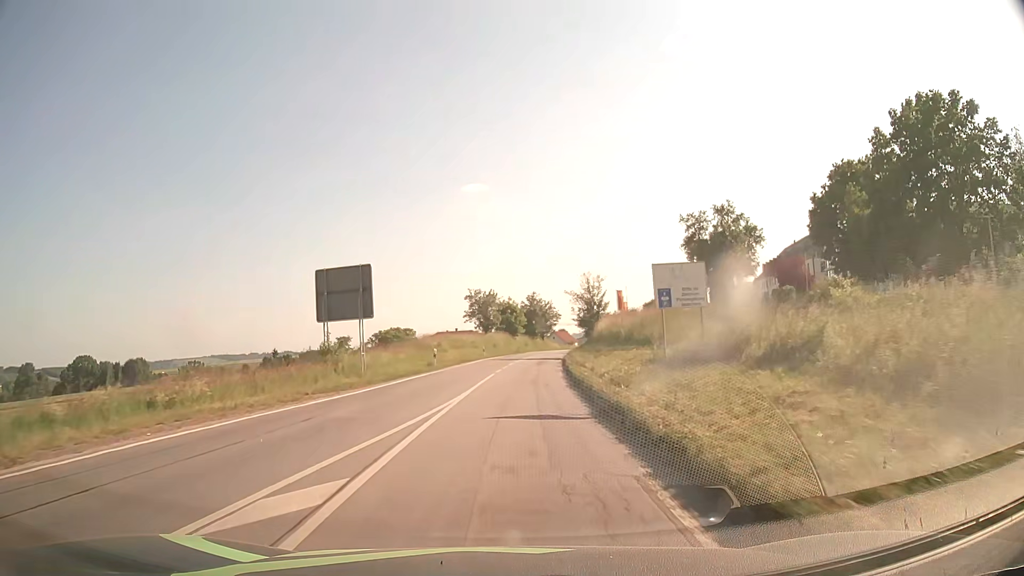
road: secondary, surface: asphalt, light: Day
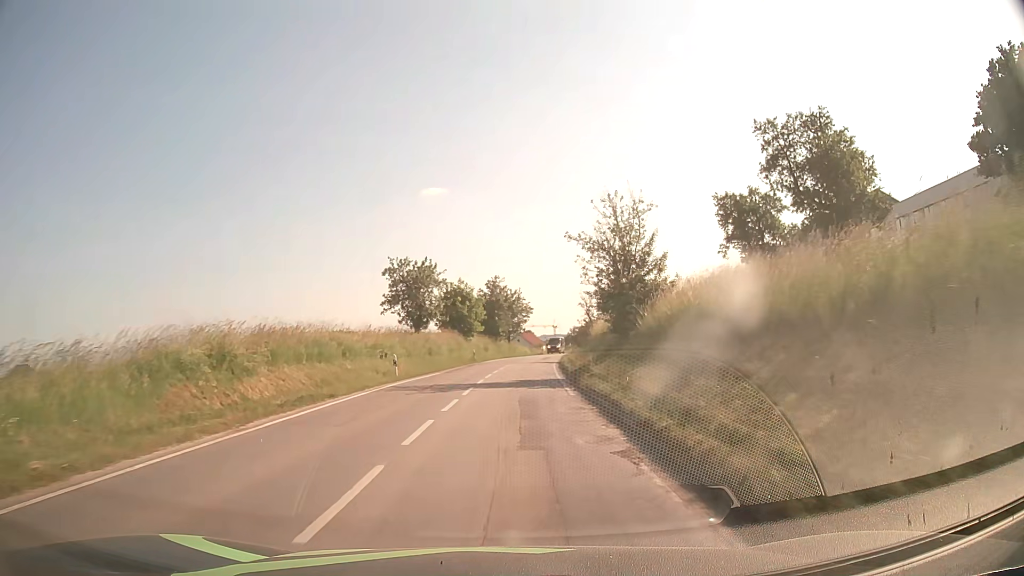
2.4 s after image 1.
(+0.9, +30.5) m; +3°
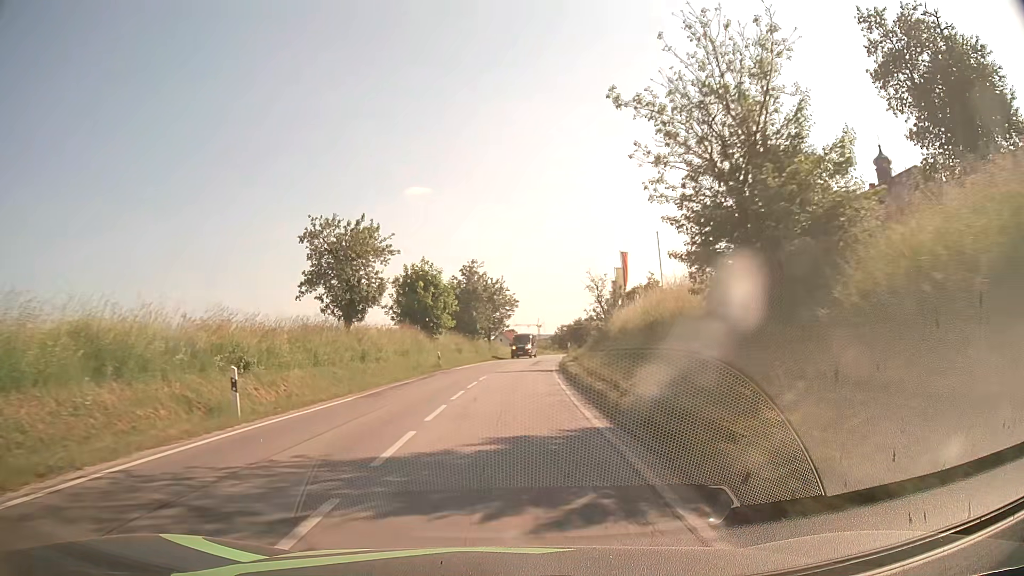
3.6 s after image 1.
(+0.2, +15.2) m; +1°
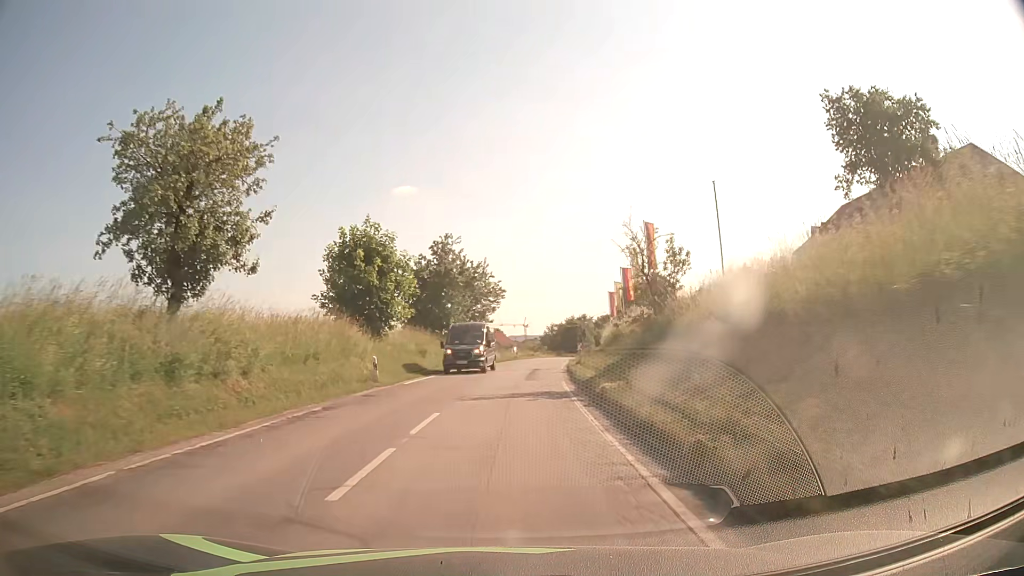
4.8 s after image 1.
(+0.2, +15.2) m; +1°
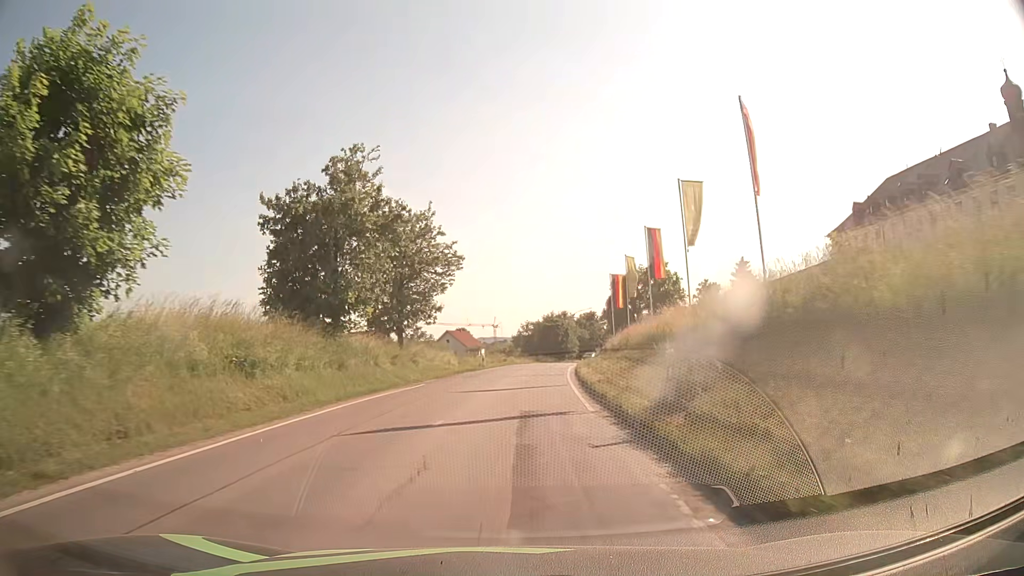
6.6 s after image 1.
(+0.8, +22.9) m; +3°
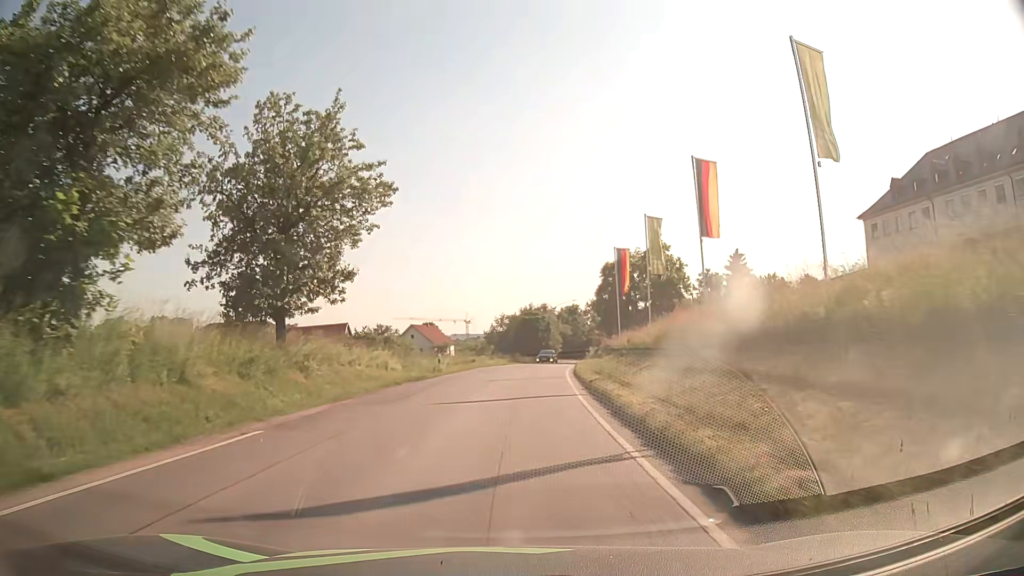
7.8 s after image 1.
(+0.3, +15.3) m; +2°
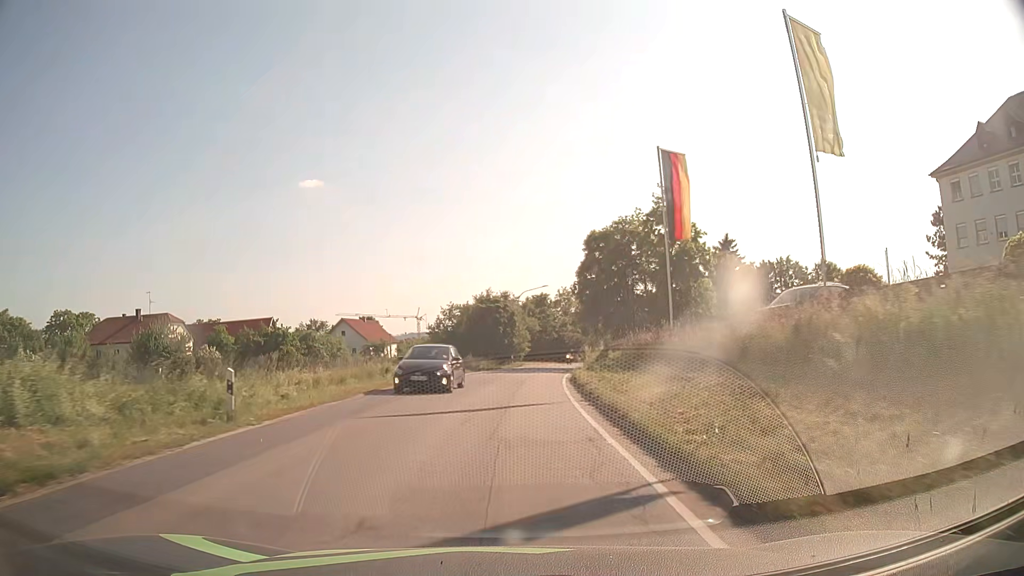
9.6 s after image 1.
(+0.8, +23.0) m; +4°
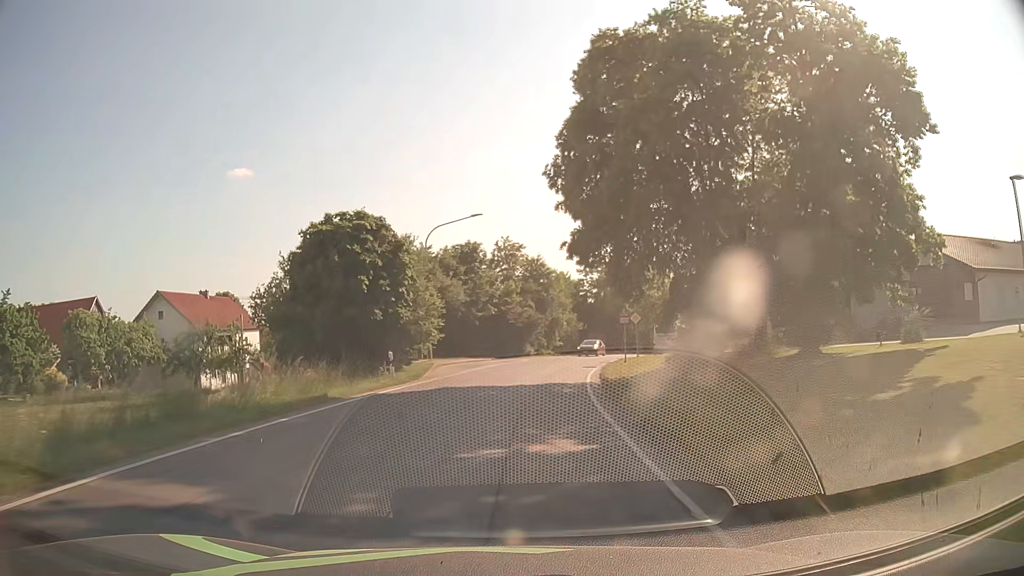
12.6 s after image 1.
(+1.9, +38.6) m; +6°
(0, +10) (+1, +20) (+2, +30) (+4, +40) (+6, +49) (+9, +59) (+13, +68) (+16, +78) (+20, +87) (+24, +96) m
